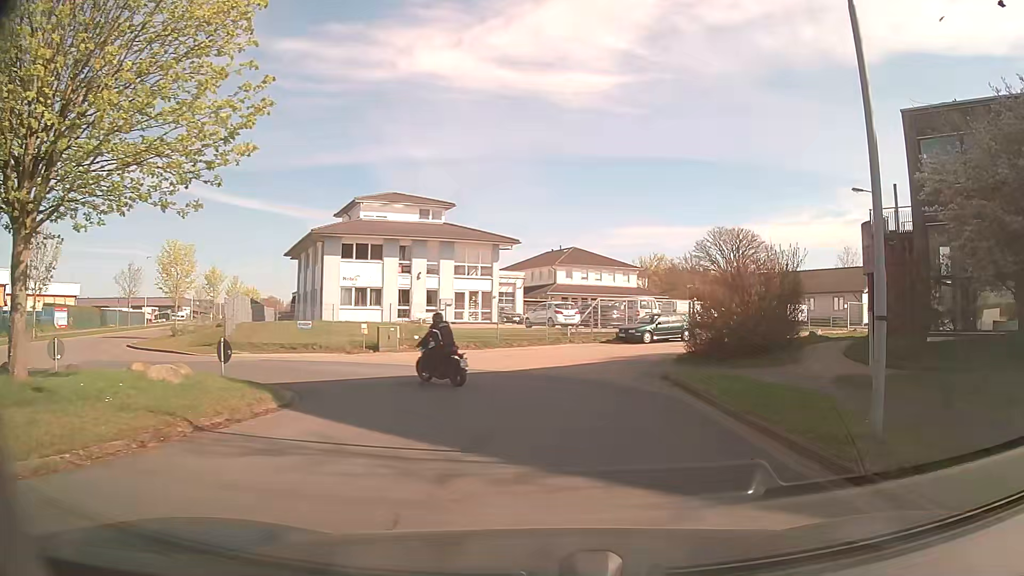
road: residential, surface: asphalt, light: Day
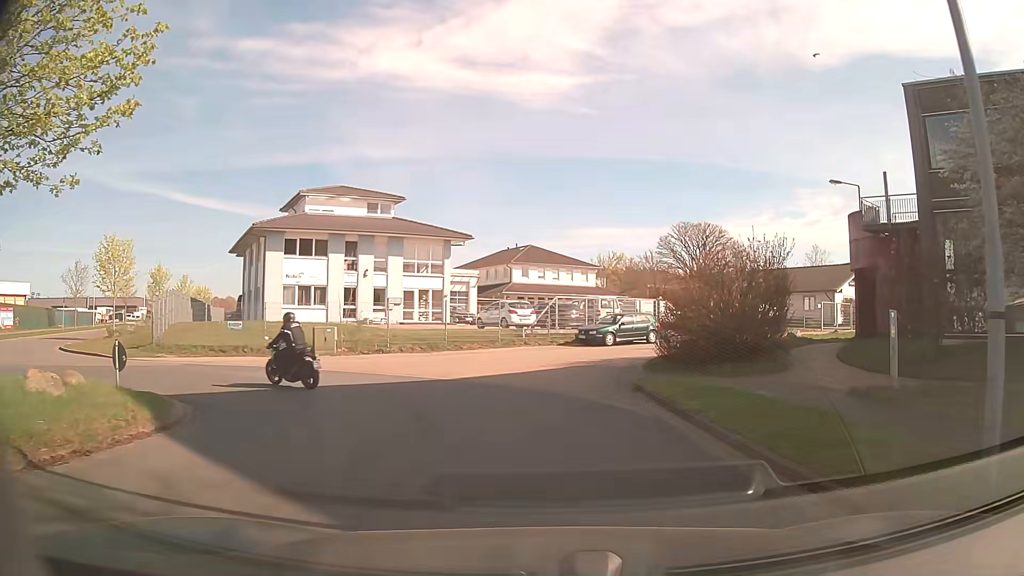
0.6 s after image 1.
(+0.1, +2.7) m; +5°
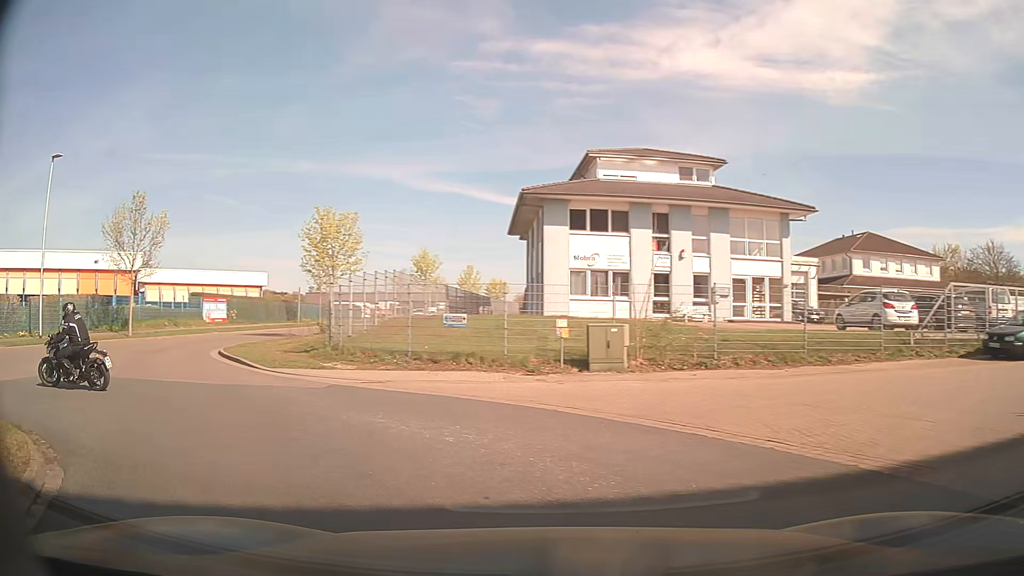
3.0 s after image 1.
(-1.6, +10.4) m; -27°
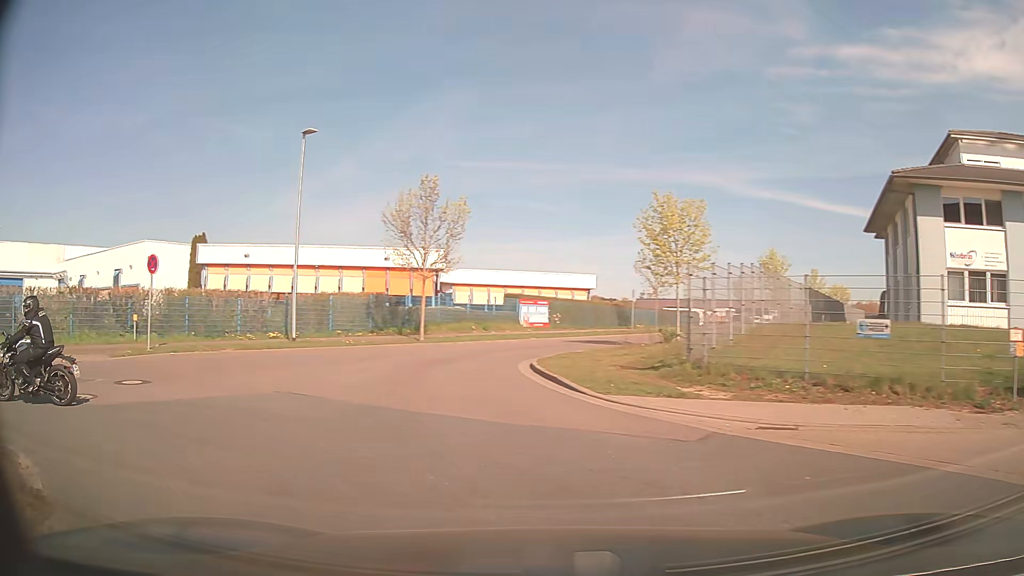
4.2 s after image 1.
(-1.2, +5.1) m; -28°
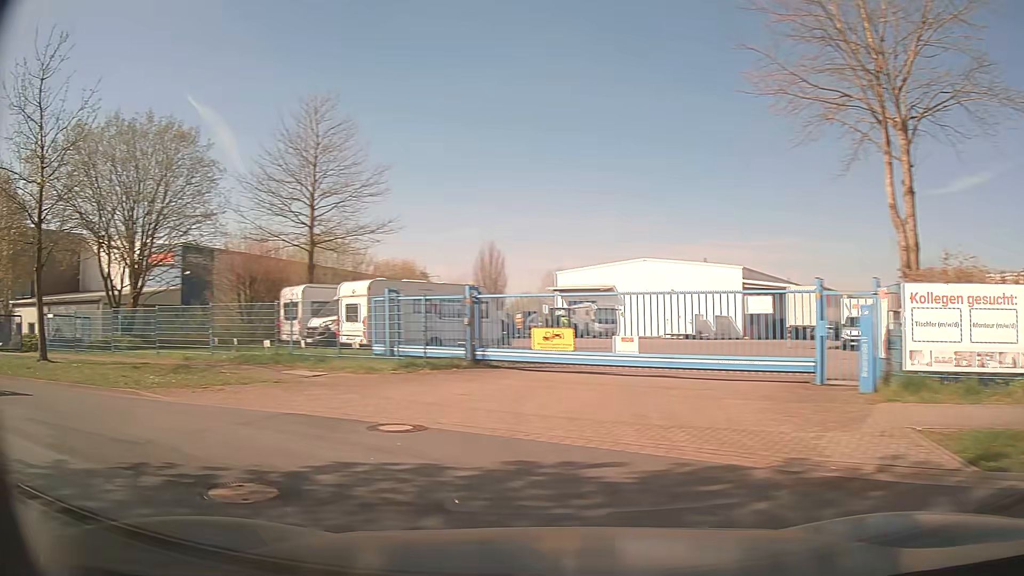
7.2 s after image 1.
(-8.6, +8.9) m; -93°
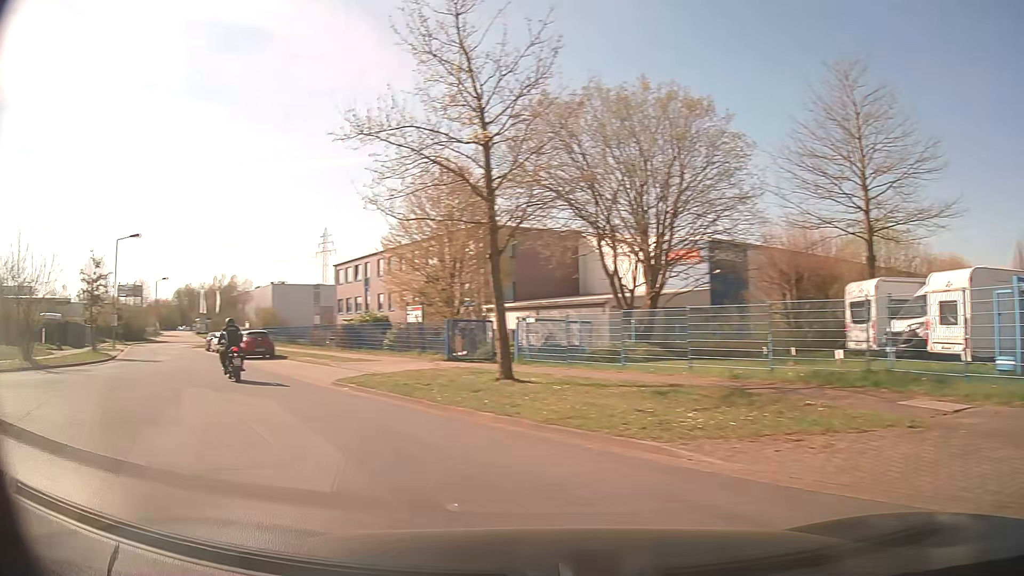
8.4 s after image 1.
(-2.3, +5.5) m; -45°
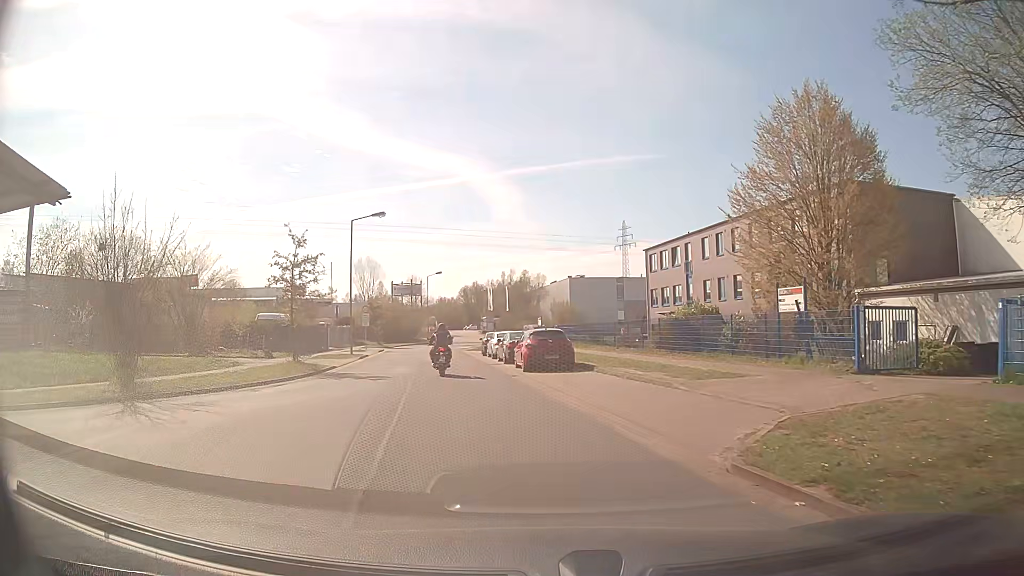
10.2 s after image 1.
(-3.8, +10.6) m; -27°
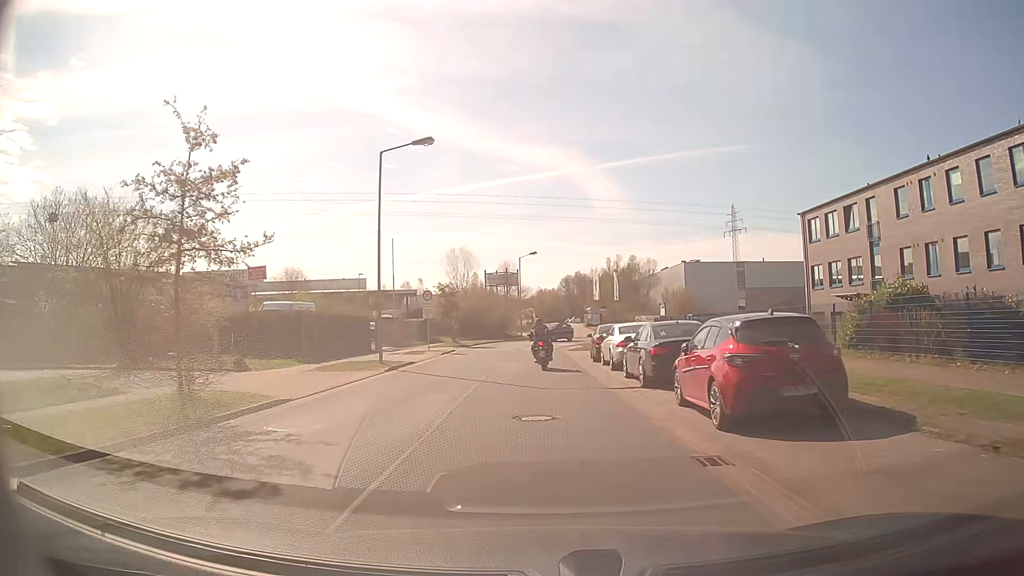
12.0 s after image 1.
(-1.3, +14.9) m; -9°
